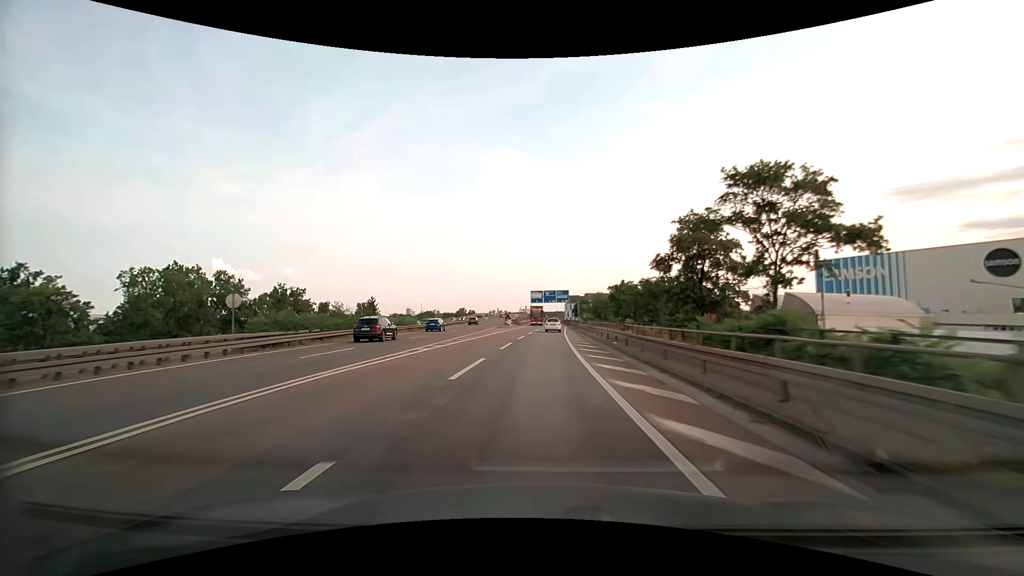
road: motorway_link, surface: asphalt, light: Day
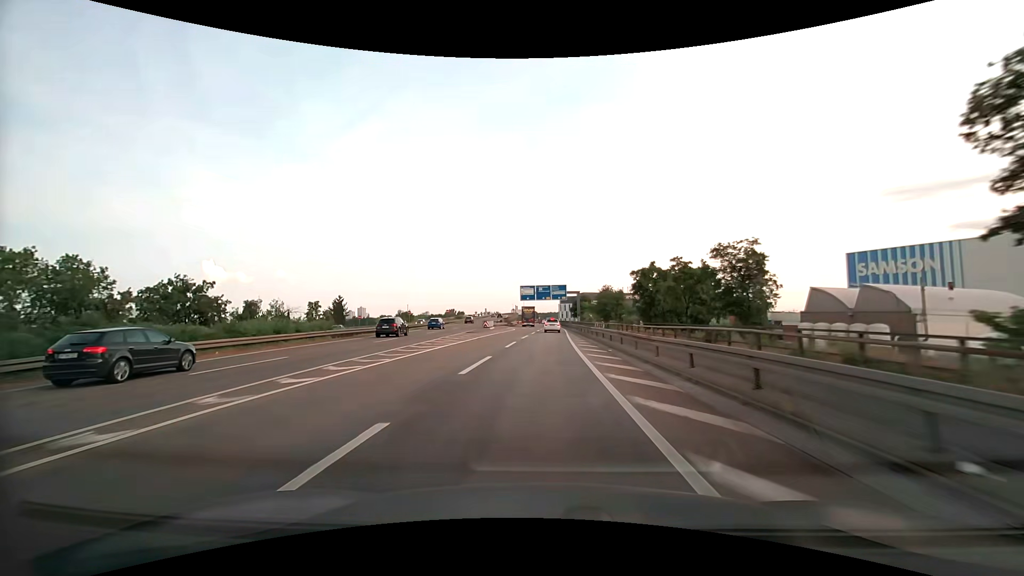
(+0.1, +22.8) m; +1°
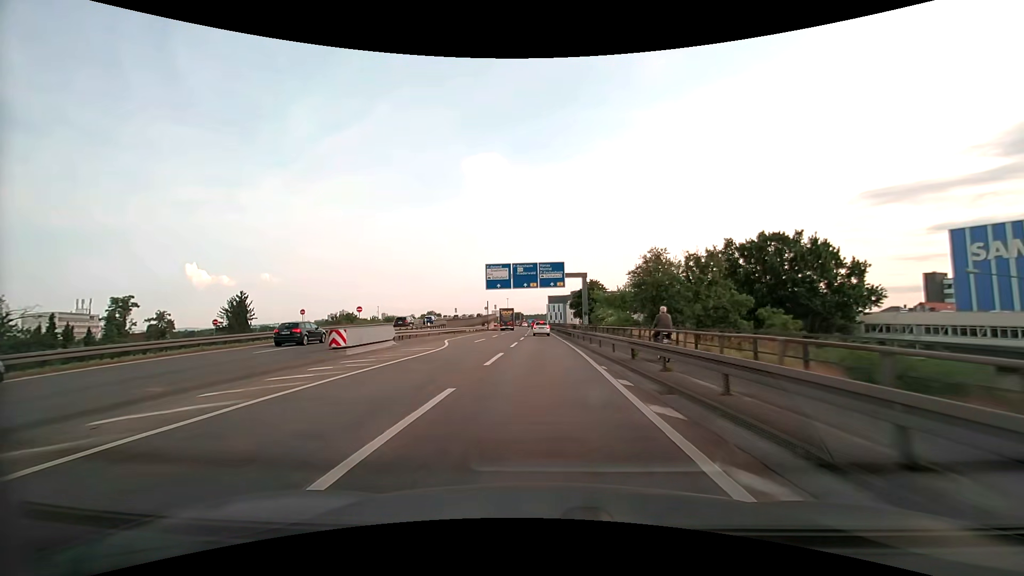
(+0.7, +44.6) m; +2°
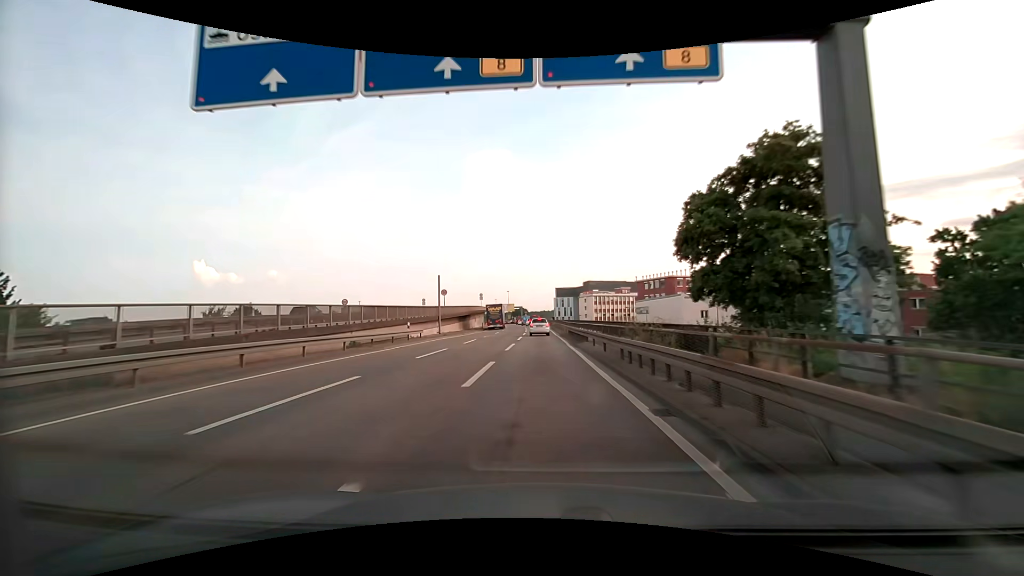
(-0.3, +53.4) m; -1°
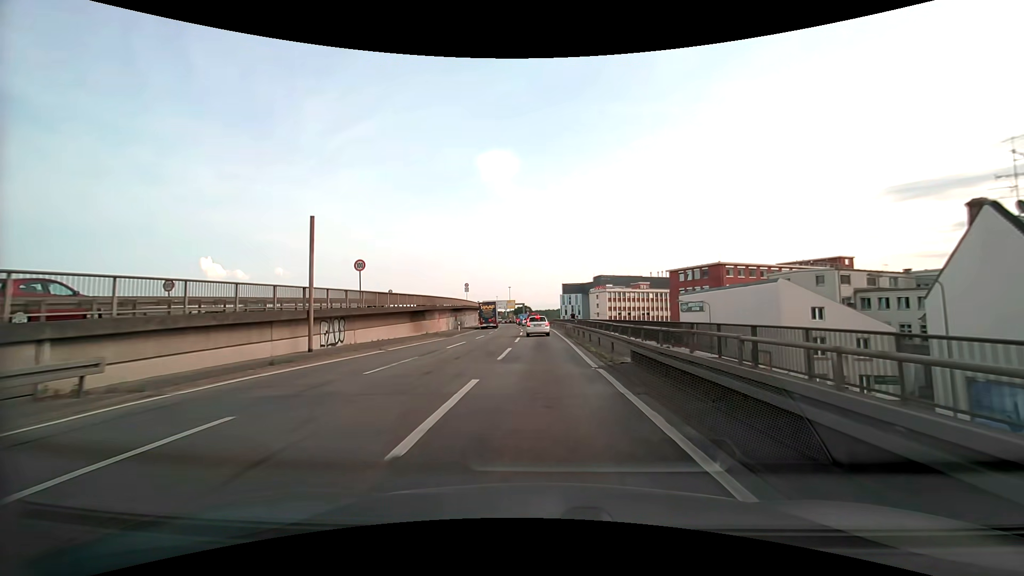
(-0.2, +28.9) m; -1°
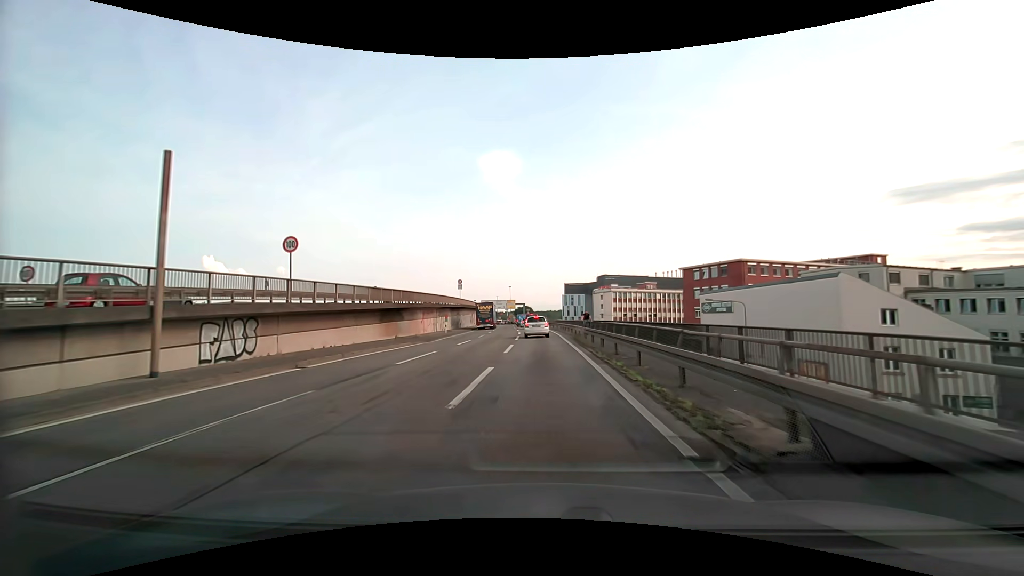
(0.0, +8.8) m; 0°
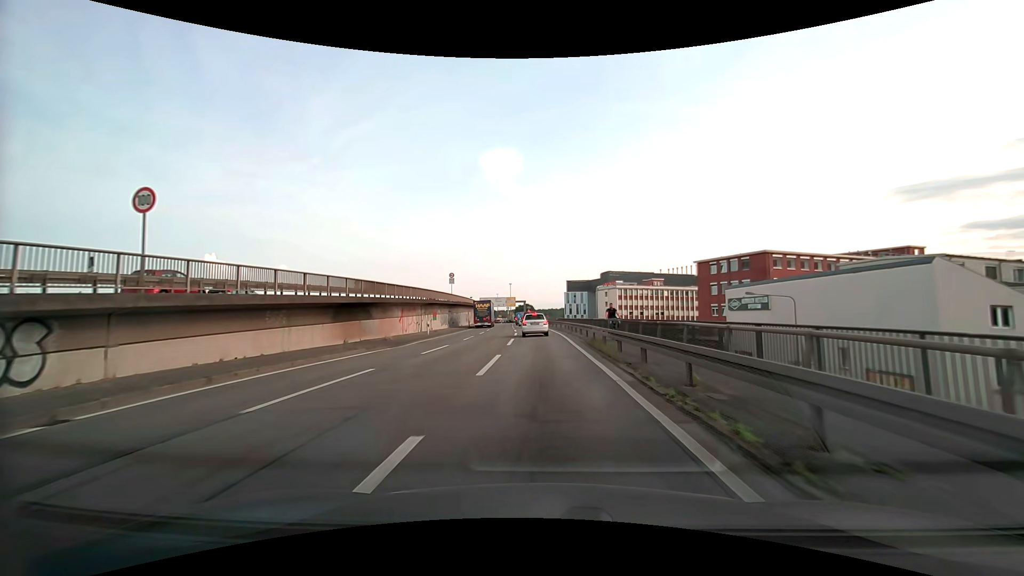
(0.0, +8.4) m; 0°
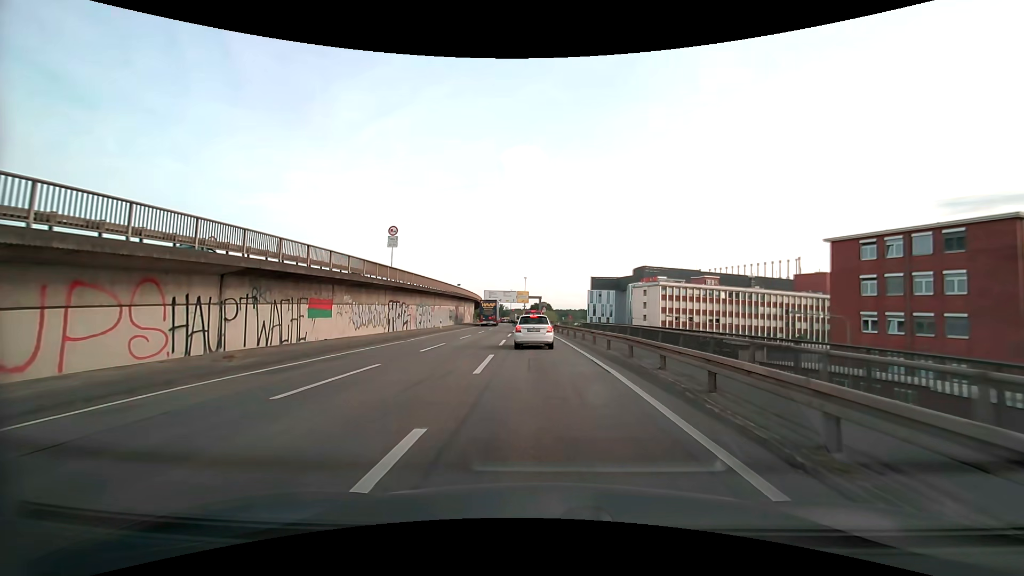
(-0.5, +34.7) m; -2°
(0, +10) (0, +20) (-1, +30) (-1, +40) (-1, +50) (-2, +60) (-2, +70) (-2, +80) (-3, +90) (-3, +100) m
